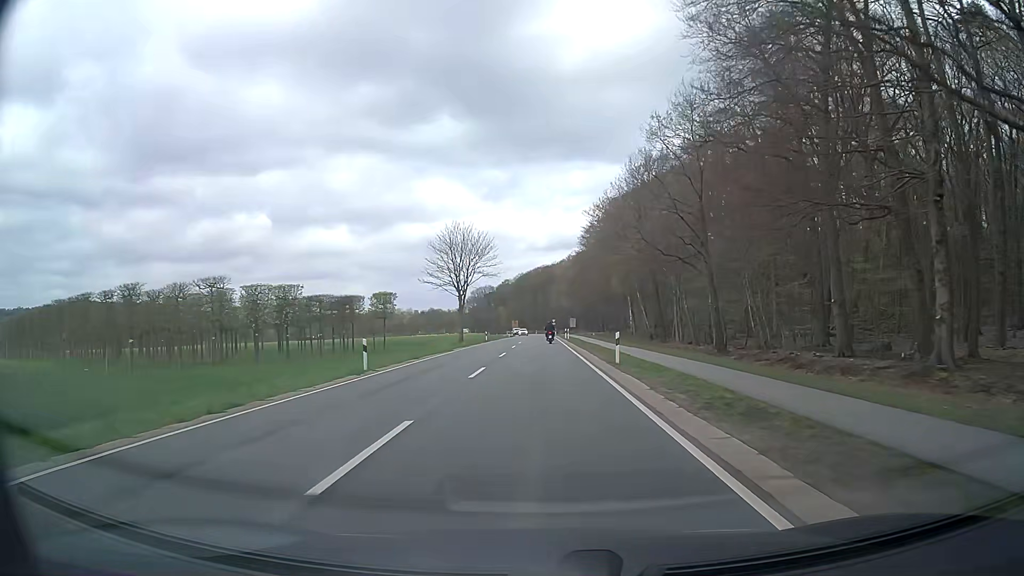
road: secondary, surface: asphalt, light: Day
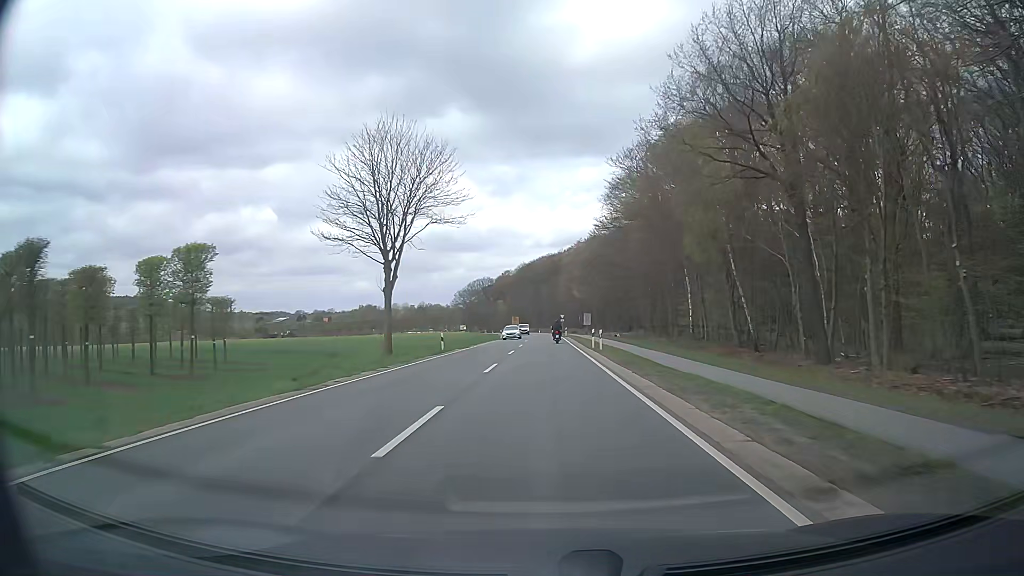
(-0.2, +34.5) m; 0°
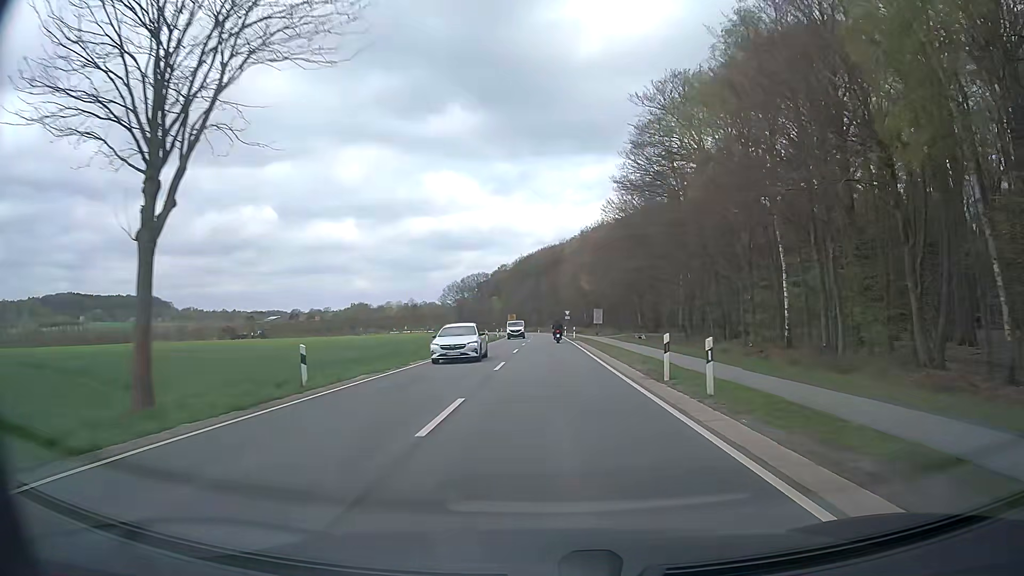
(-0.1, +22.7) m; 0°
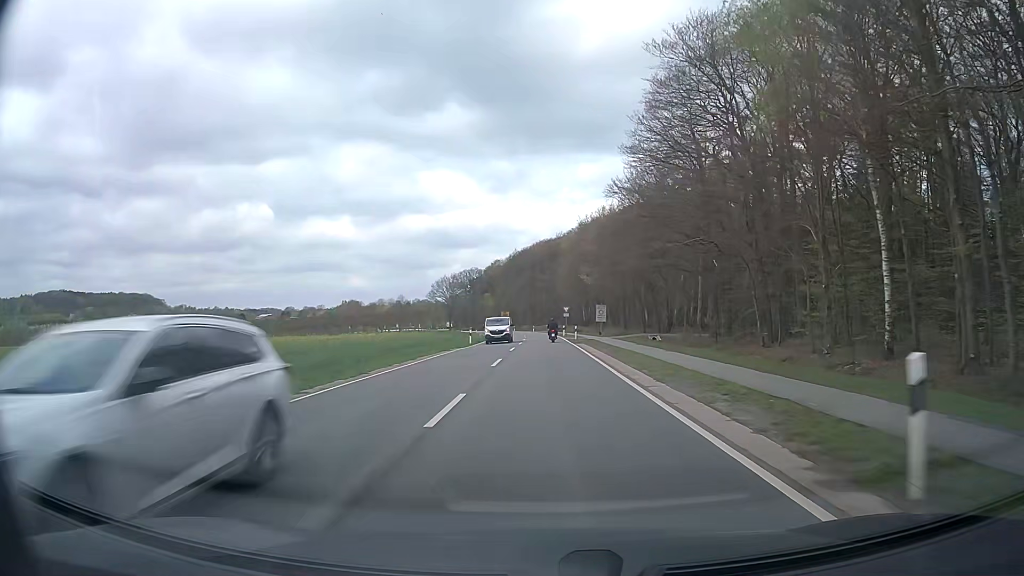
(0.0, +11.3) m; 0°
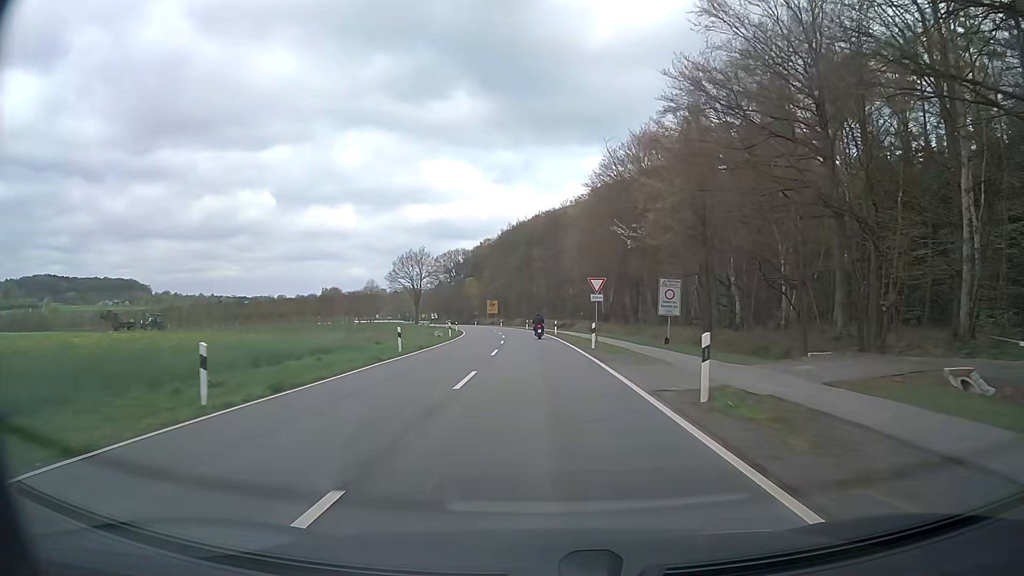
(+0.1, +43.6) m; 0°
(0, +10) (0, +20) (0, +30) (0, +40) (-1, +50) (-2, +60) (-3, +70) (-4, +80) (-6, +90) (-7, +100) m
